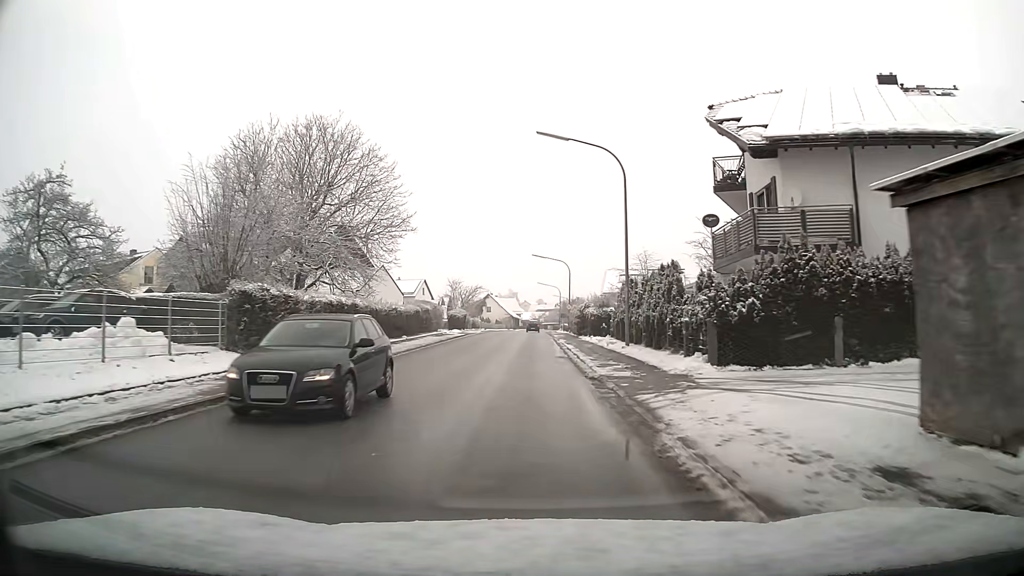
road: tertiary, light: Day
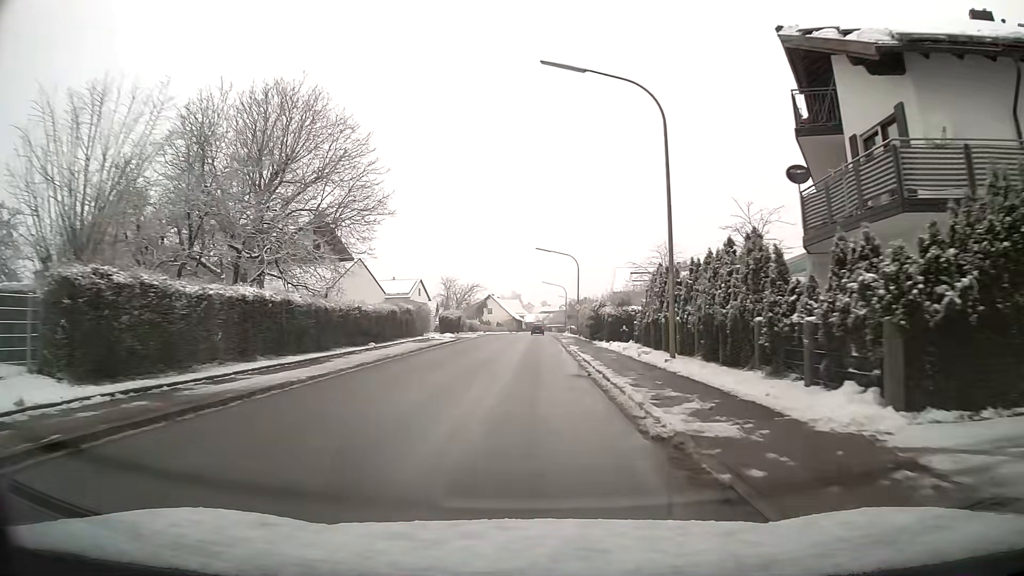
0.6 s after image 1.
(0.0, +7.8) m; 0°
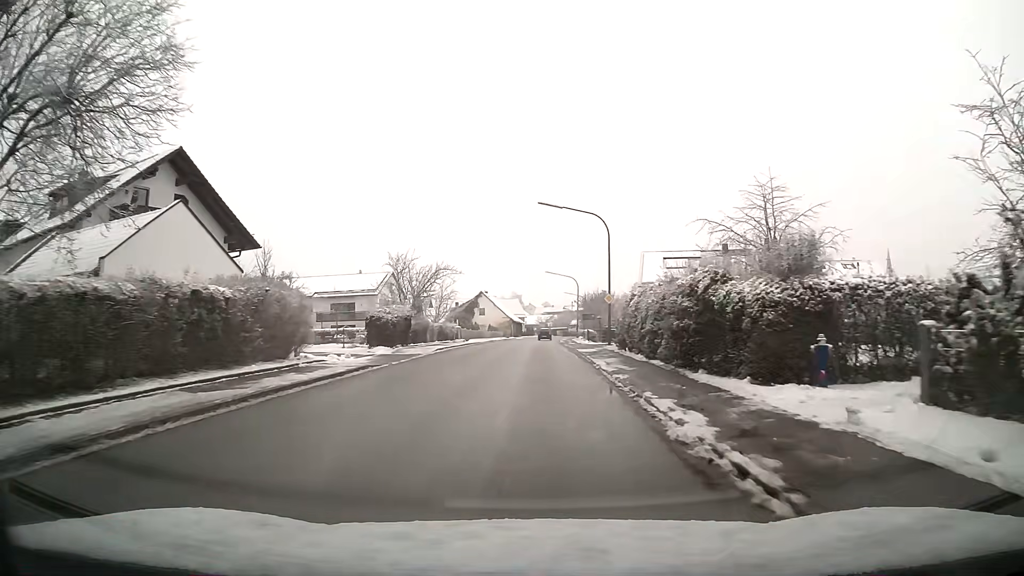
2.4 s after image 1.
(0.0, +23.2) m; 0°
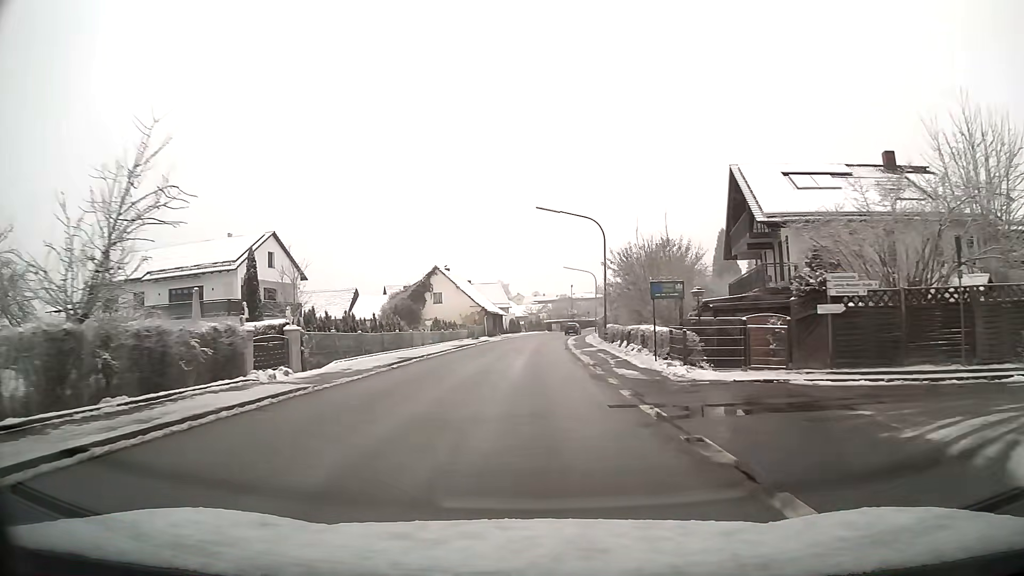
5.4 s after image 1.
(+0.3, +38.2) m; +1°
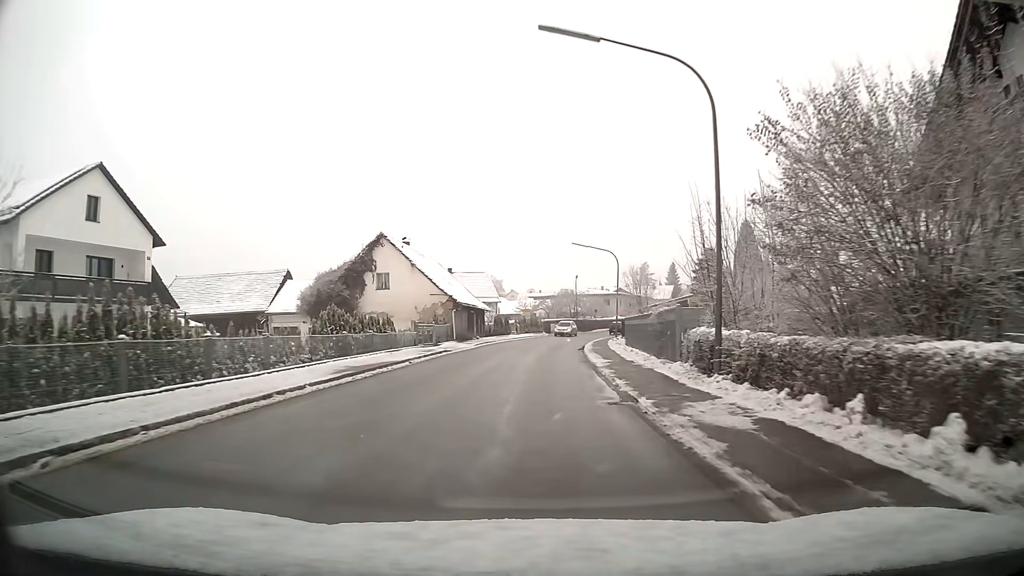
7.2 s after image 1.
(+0.1, +23.0) m; +1°
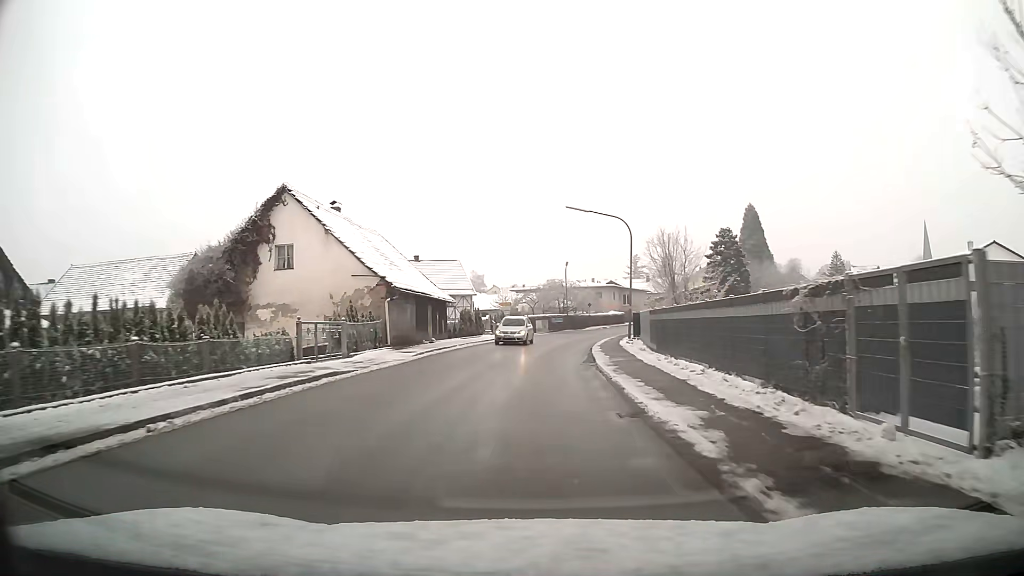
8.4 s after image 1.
(+0.2, +15.4) m; +1°
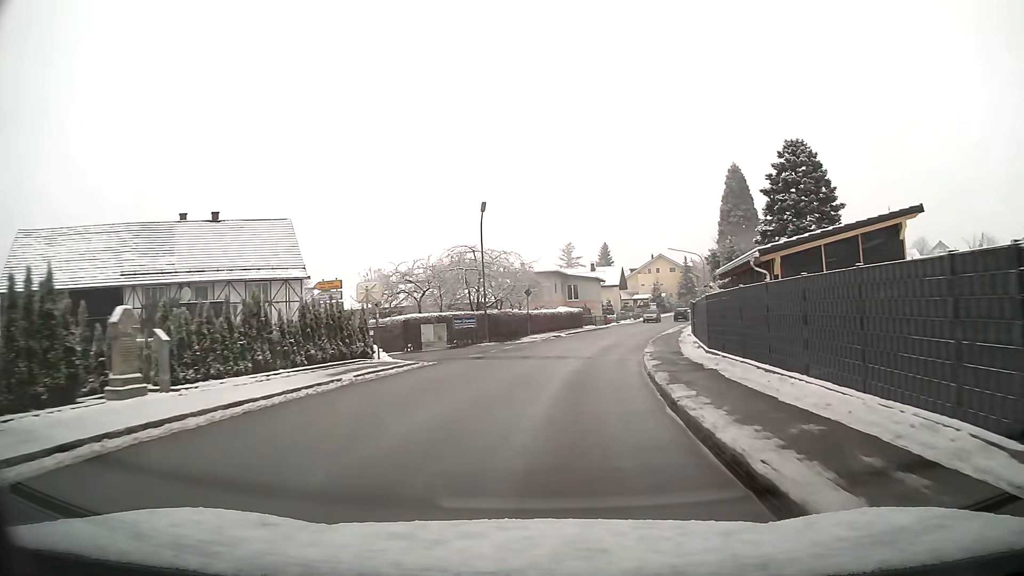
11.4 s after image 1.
(+2.1, +39.1) m; +8°
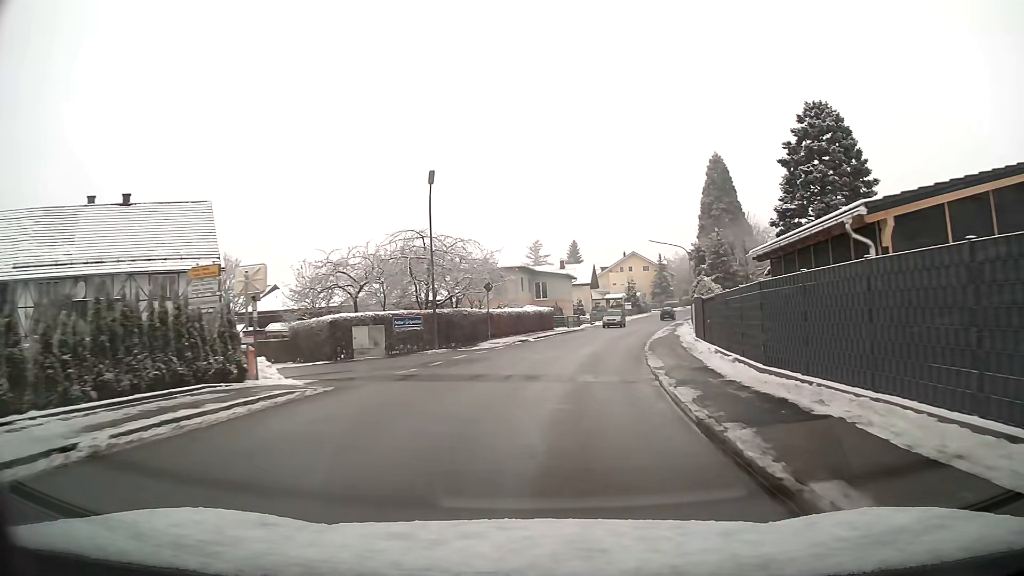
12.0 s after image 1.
(+0.2, +7.9) m; +3°
